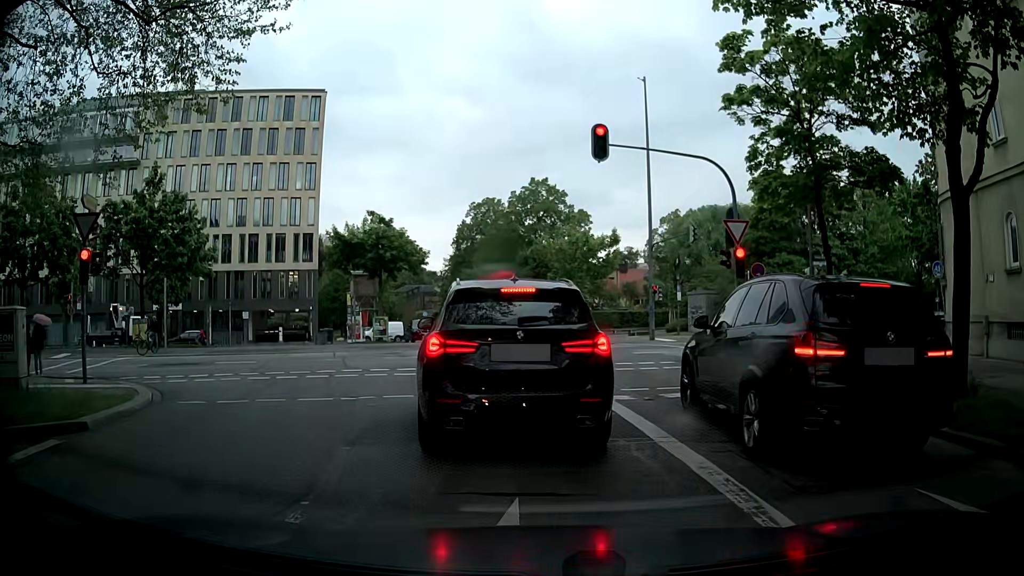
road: tertiary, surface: asphalt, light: Day
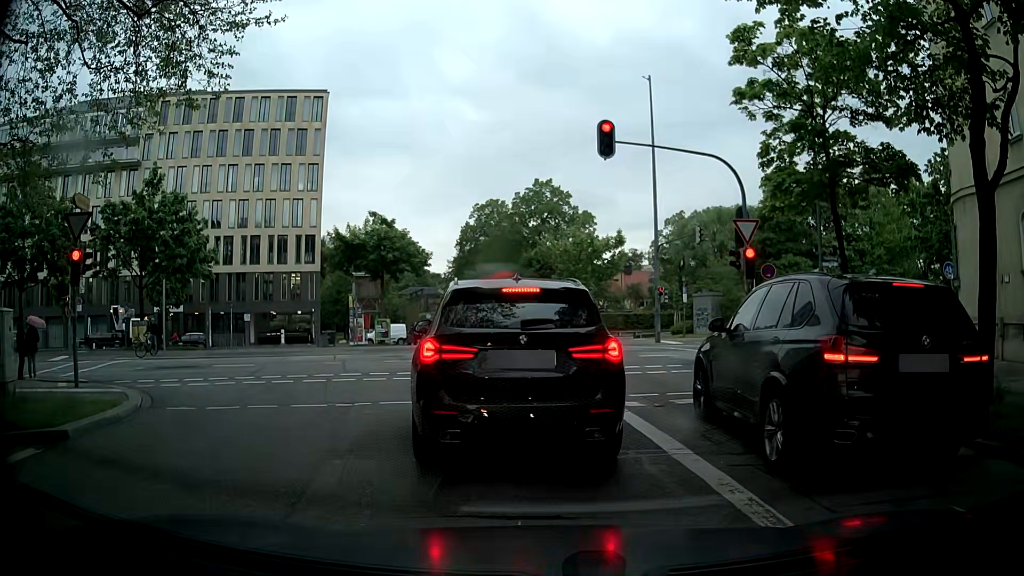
(0.0, +0.5) m; 0°
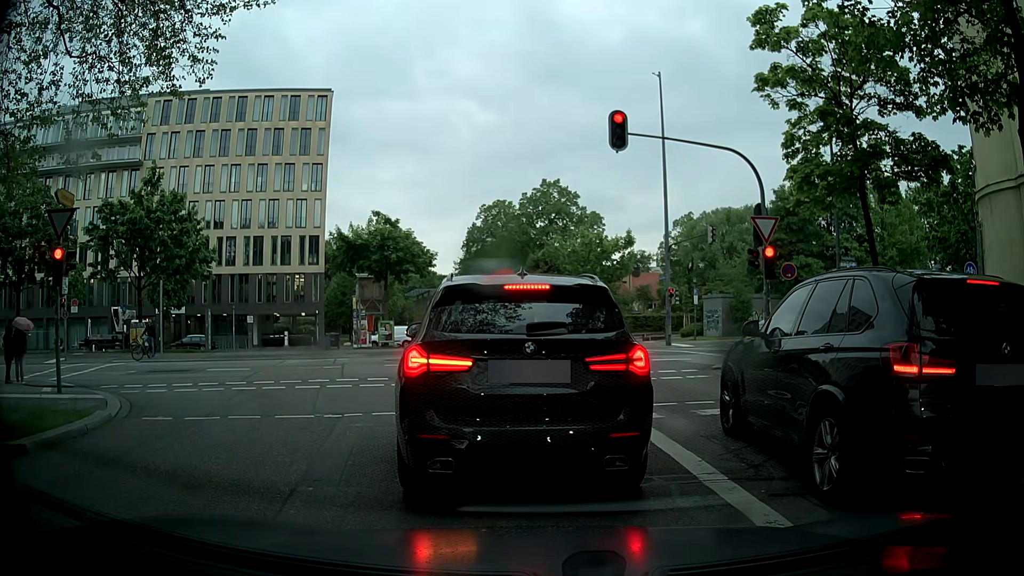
(0.0, +1.0) m; 0°
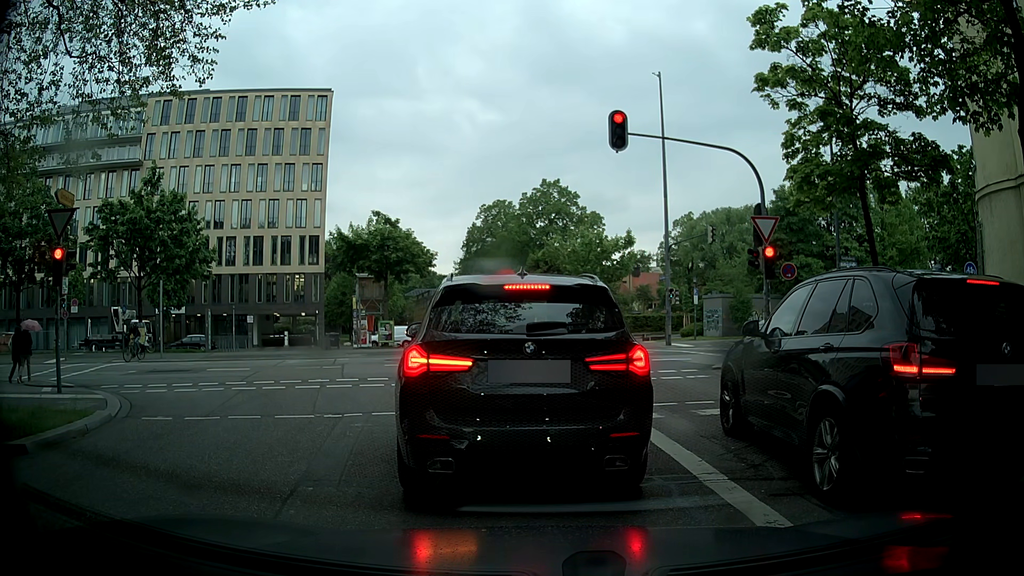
(0.0, 0.0) m; 0°
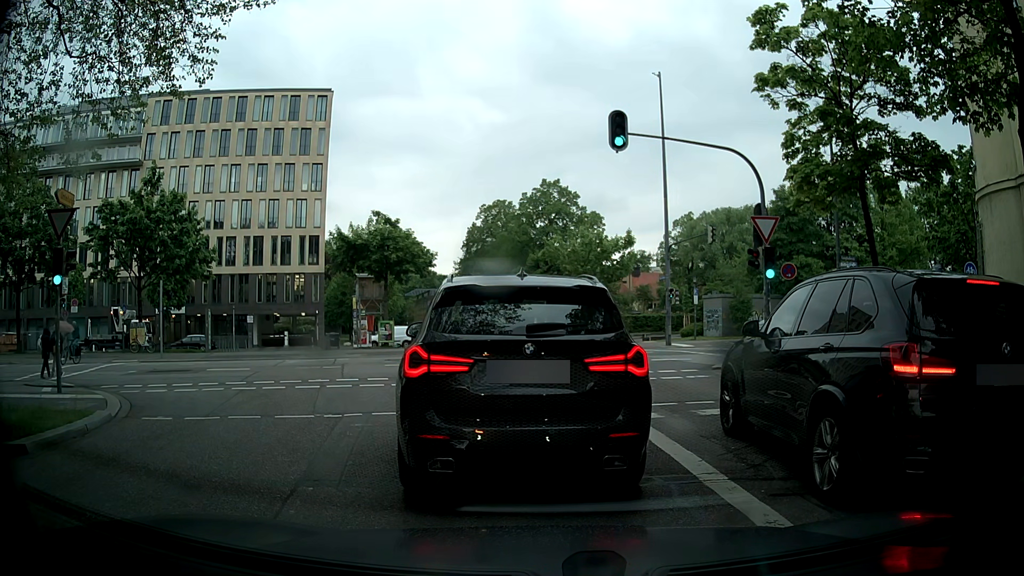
(0.0, 0.0) m; 0°
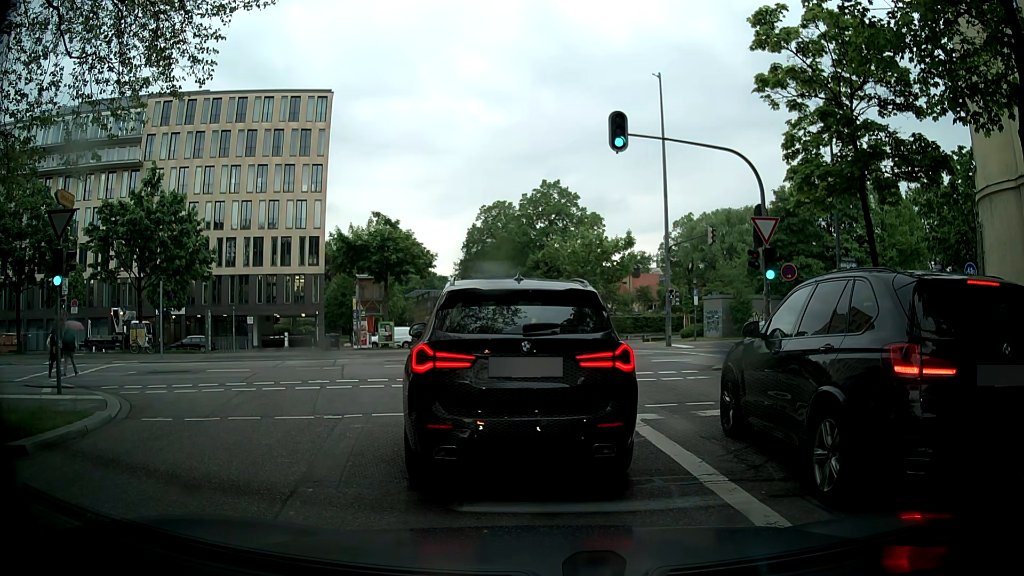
(0.0, 0.0) m; 0°
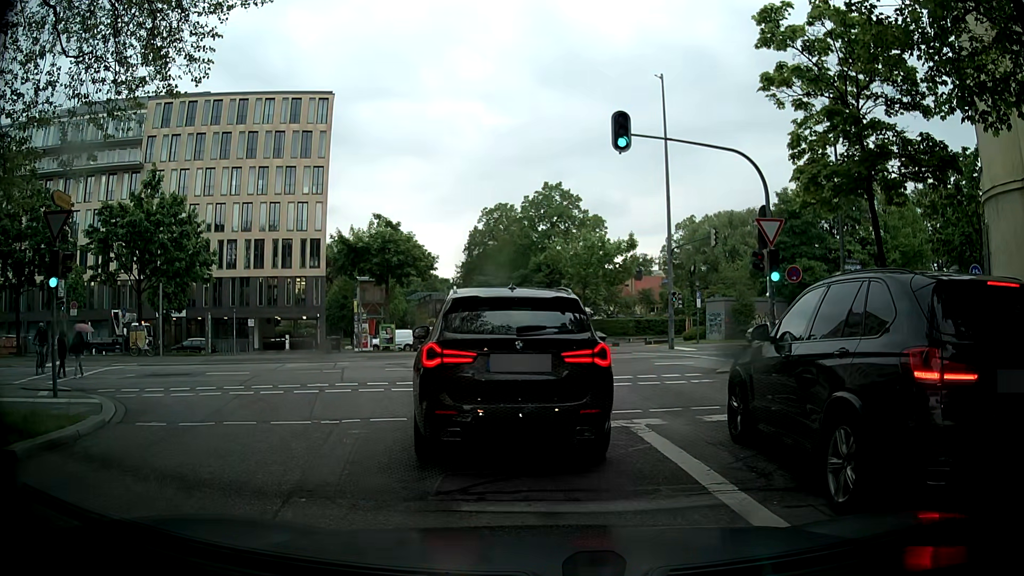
(0.0, +0.2) m; 0°
